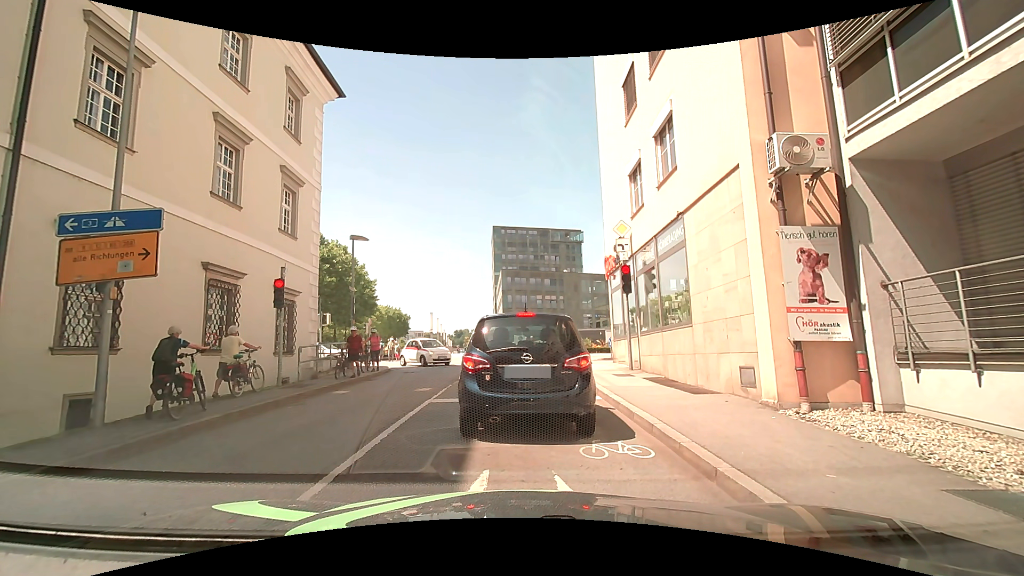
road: unclassified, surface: asphalt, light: Day
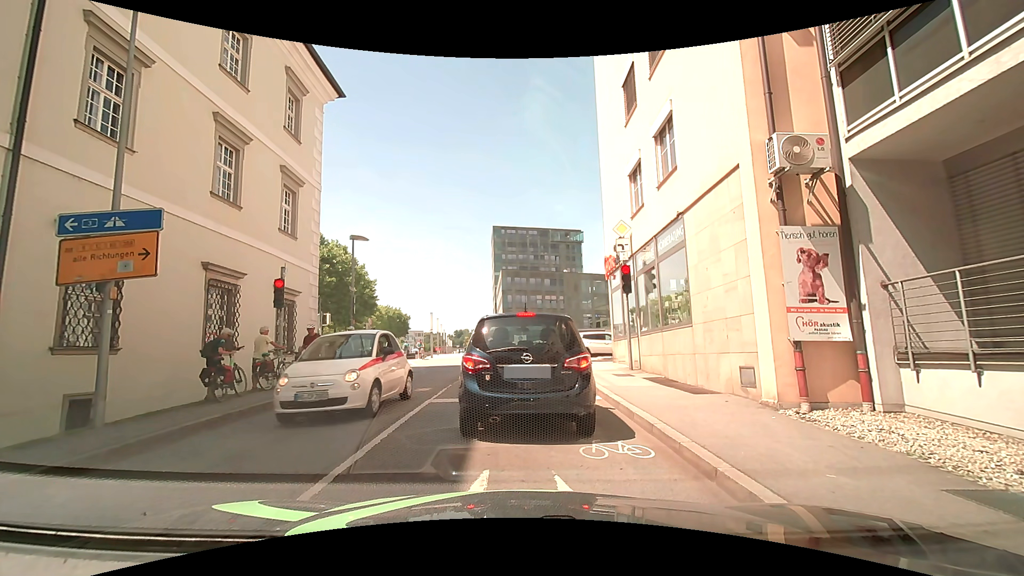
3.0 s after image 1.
(0.0, 0.0) m; 0°
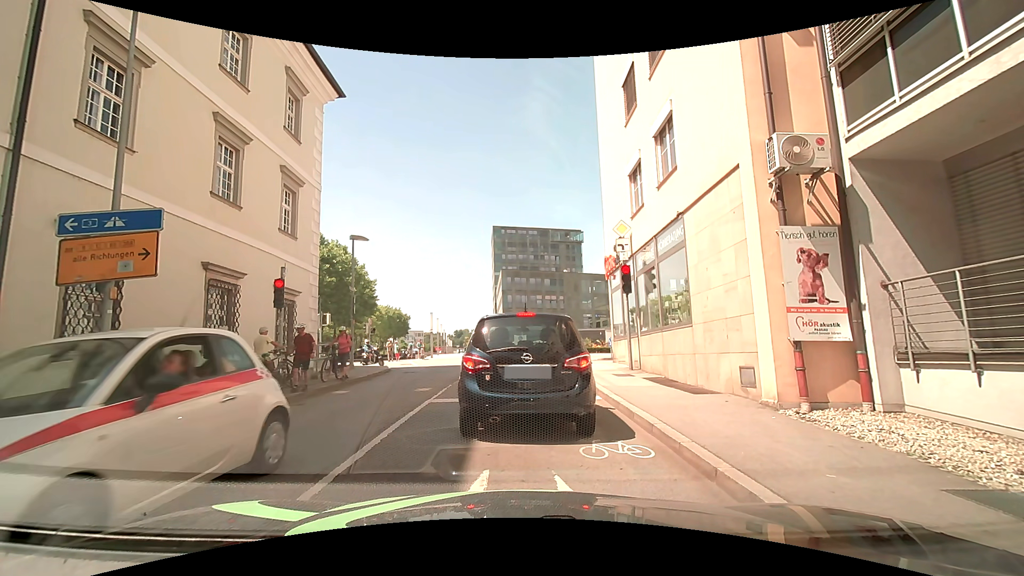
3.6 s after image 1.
(0.0, 0.0) m; 0°
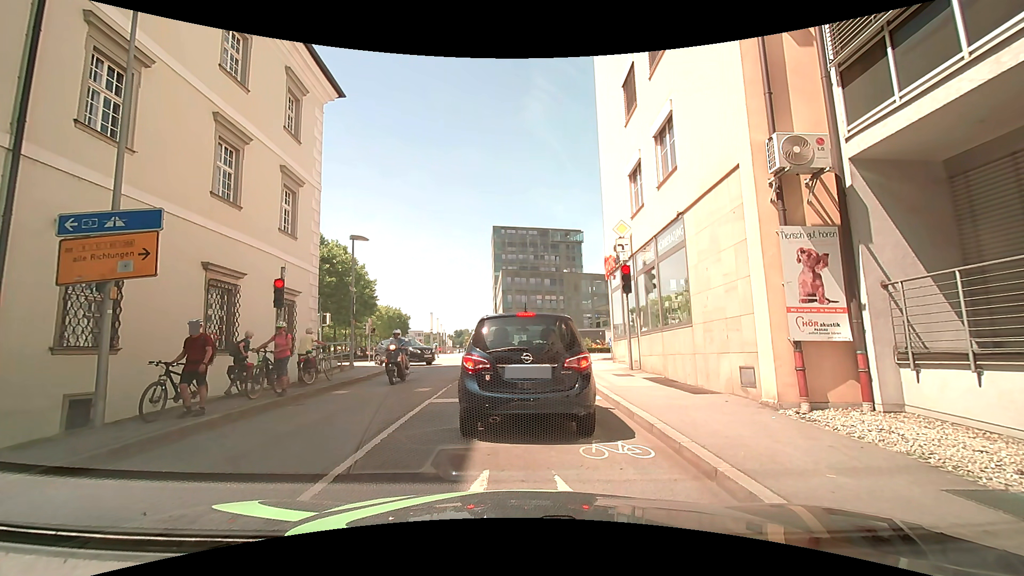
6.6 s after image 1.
(0.0, 0.0) m; 0°
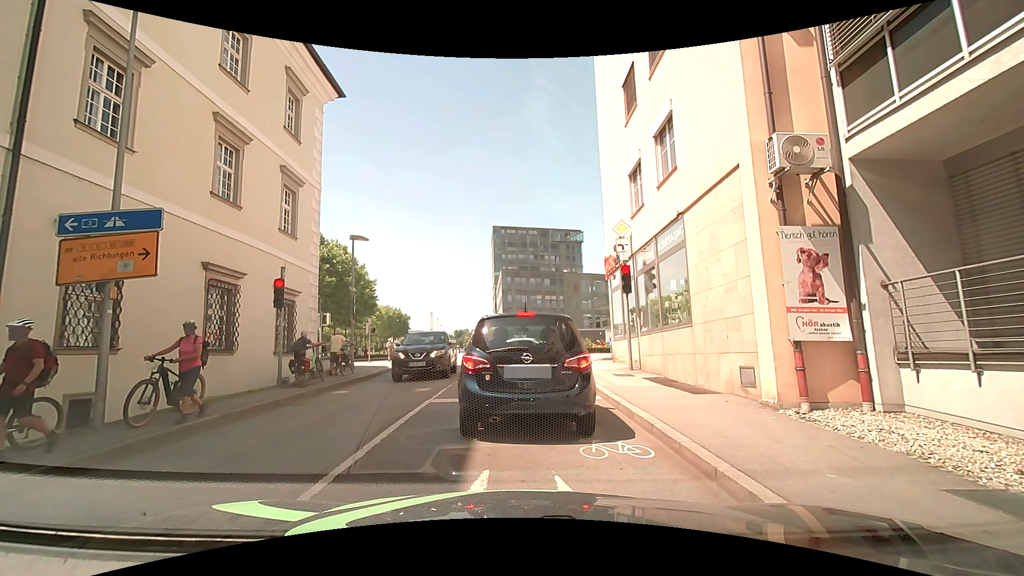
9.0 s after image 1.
(0.0, 0.0) m; 0°
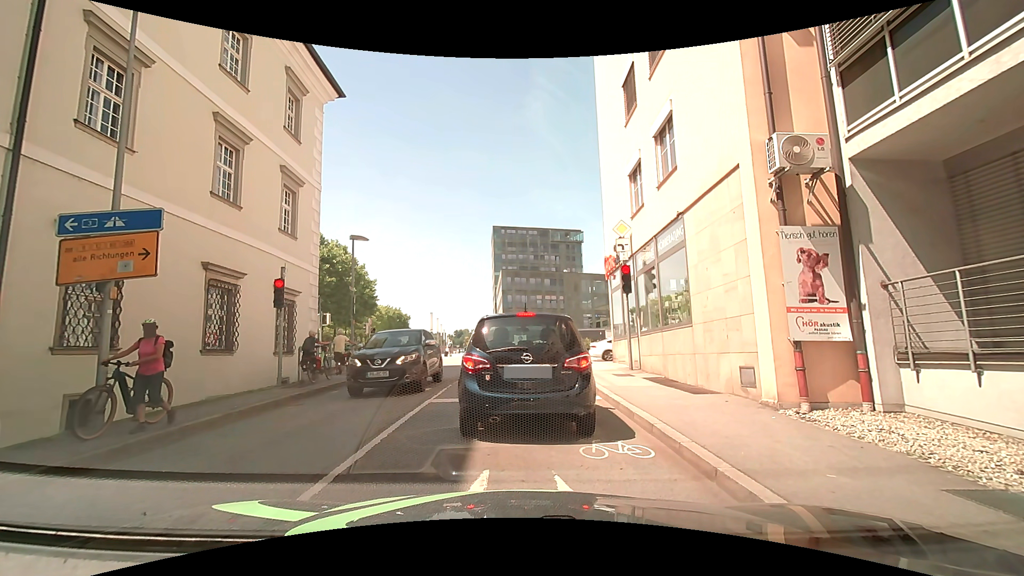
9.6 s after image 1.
(0.0, 0.0) m; 0°
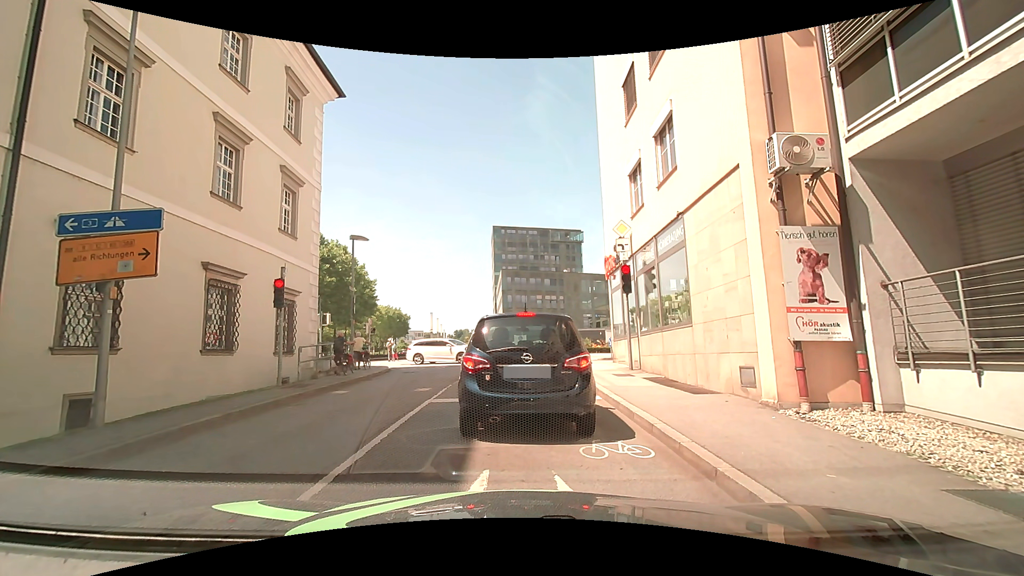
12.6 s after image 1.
(0.0, 0.0) m; 0°
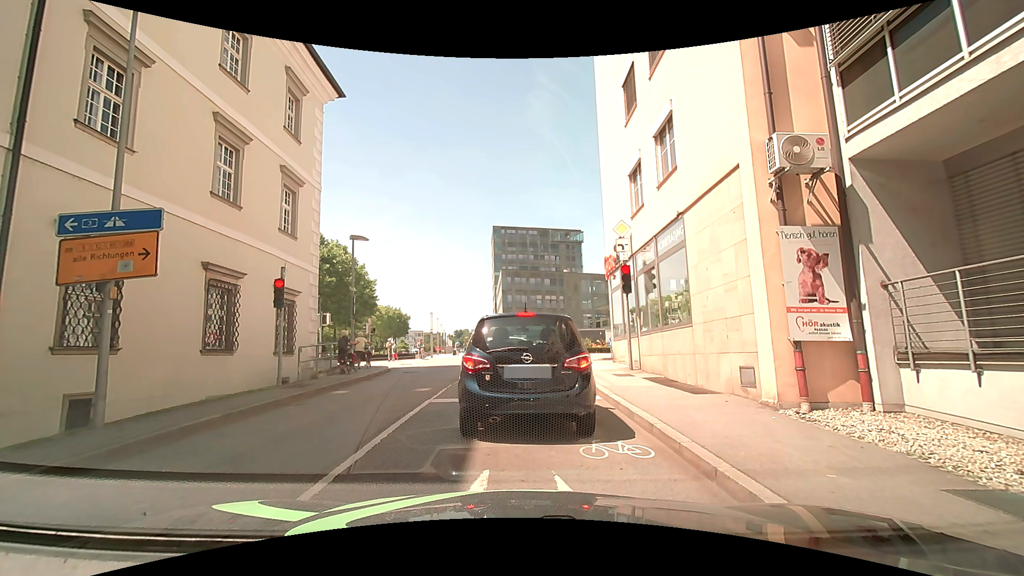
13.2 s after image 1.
(0.0, 0.0) m; 0°
